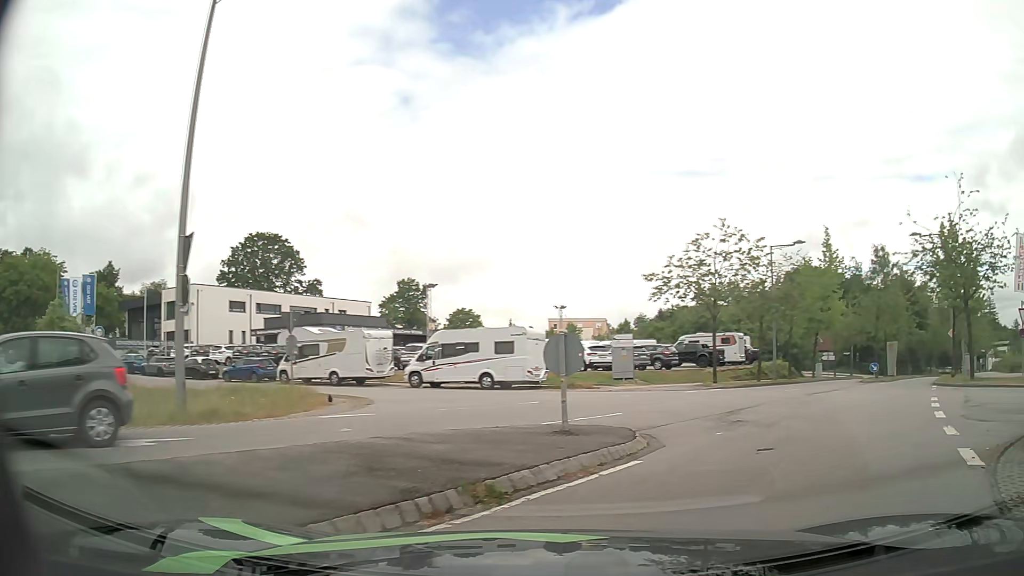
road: residential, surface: asphalt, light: Day
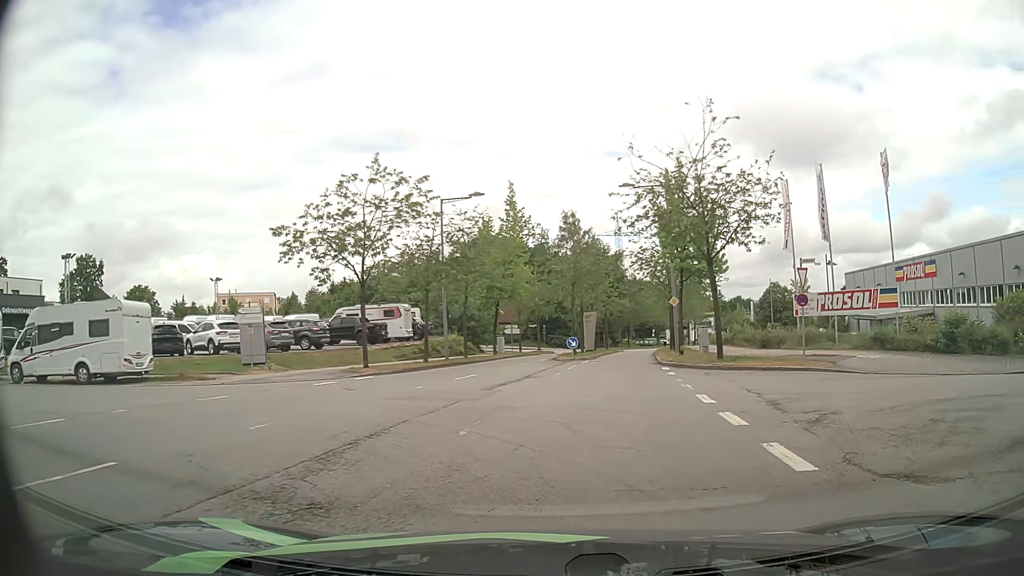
(+2.1, +7.4) m; +27°
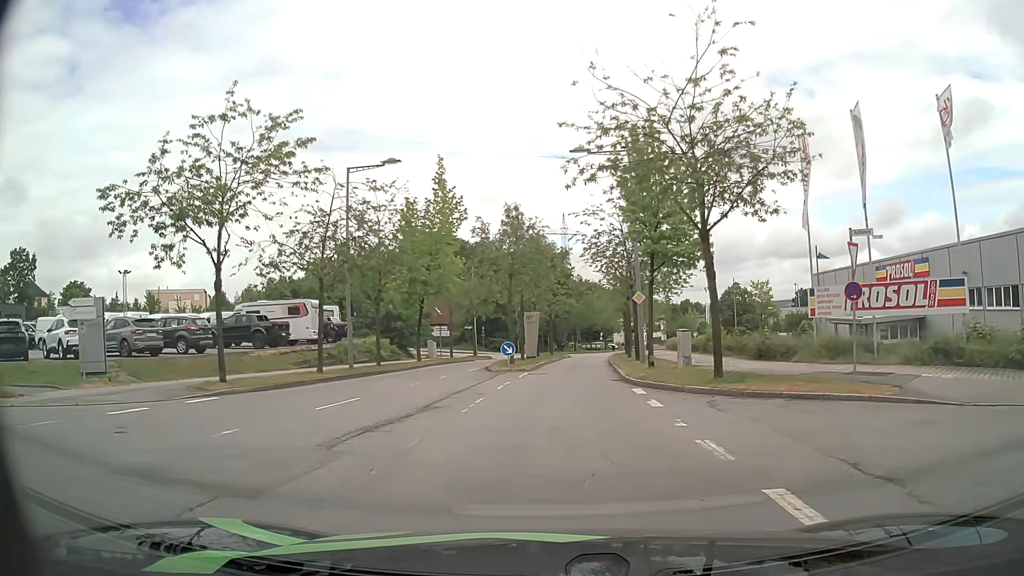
(+0.5, +7.9) m; +5°
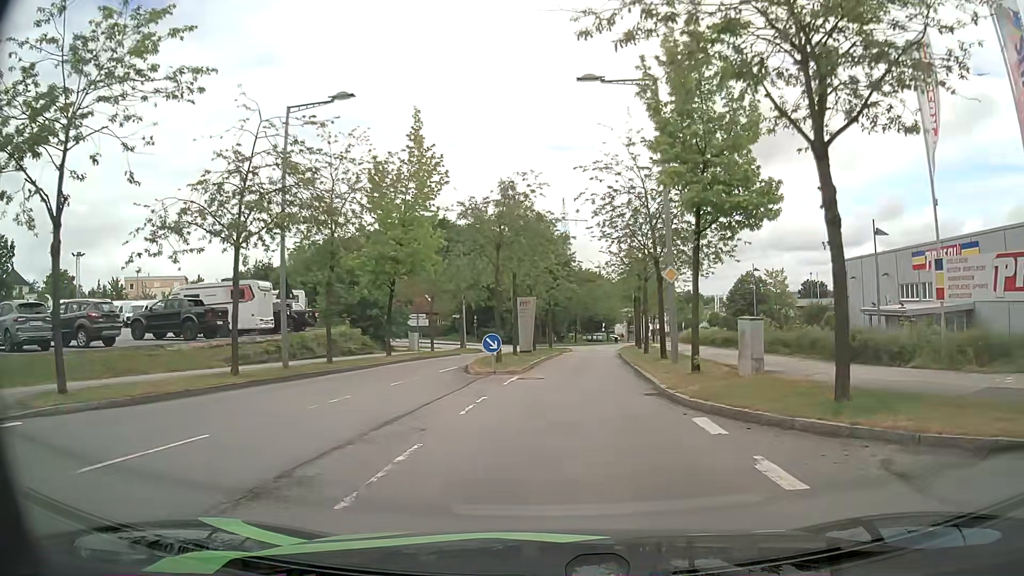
(0.0, +7.6) m; 0°
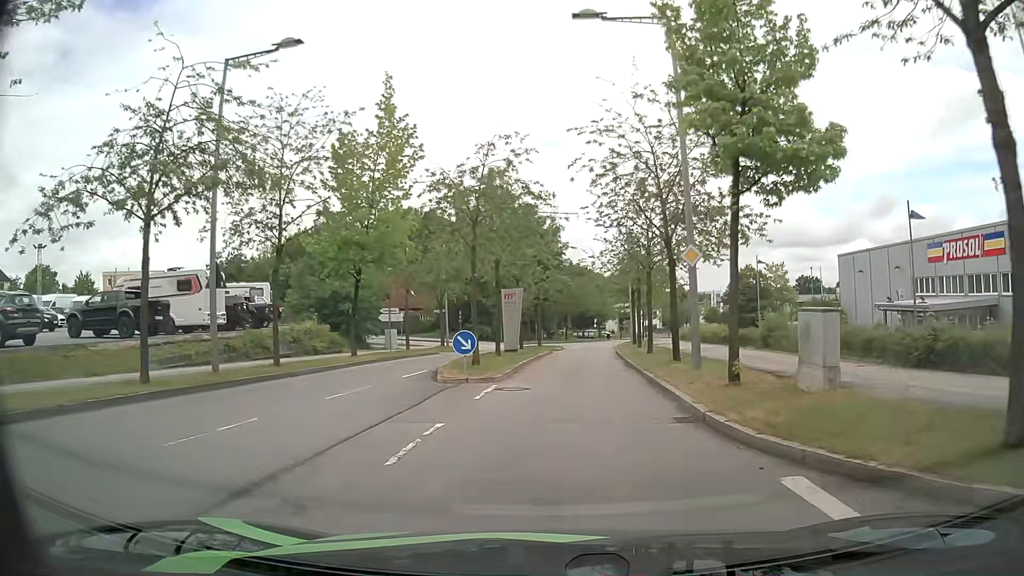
(0.0, +4.4) m; +1°
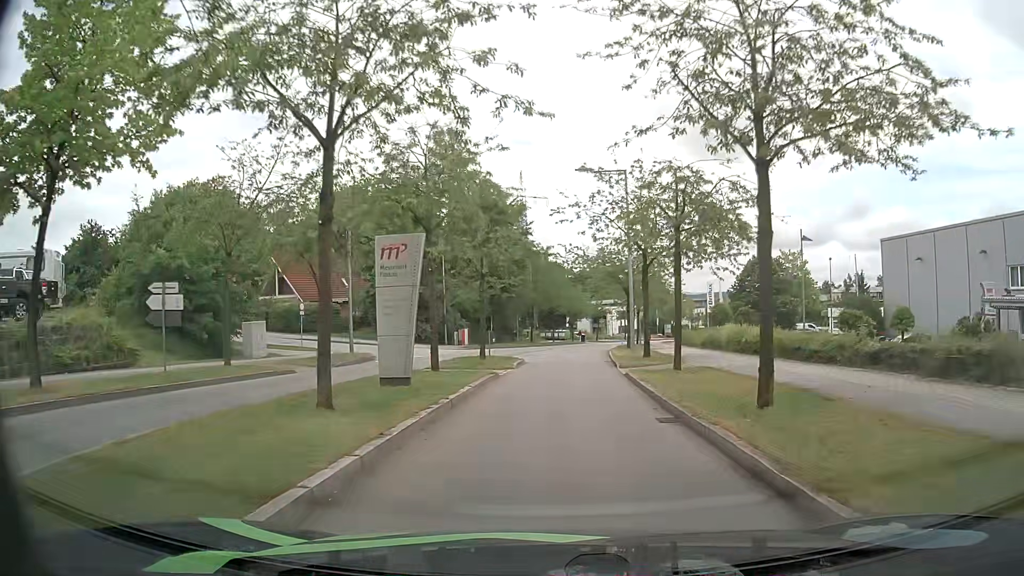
(+0.5, +18.5) m; +3°
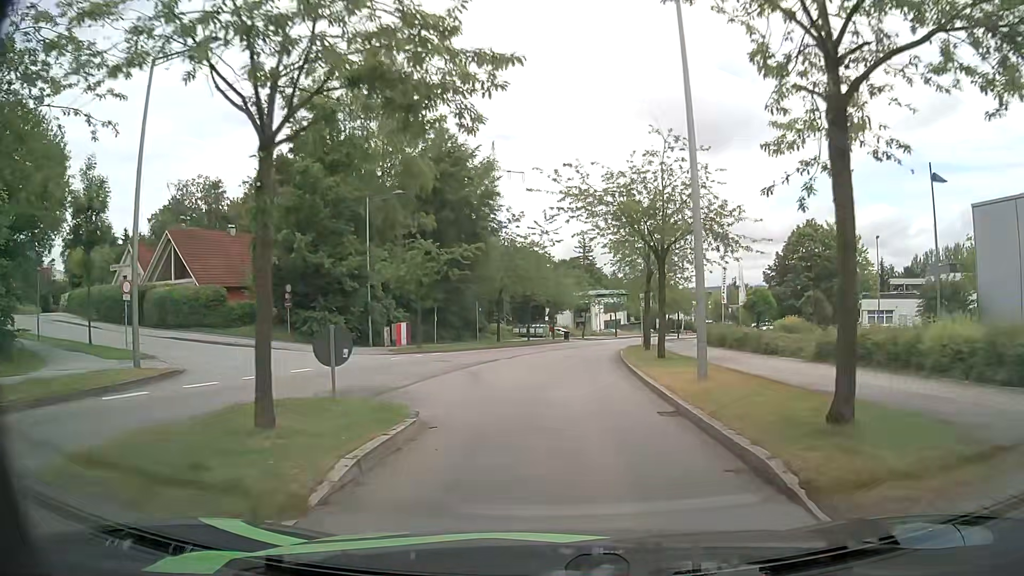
(+0.3, +18.6) m; +2°
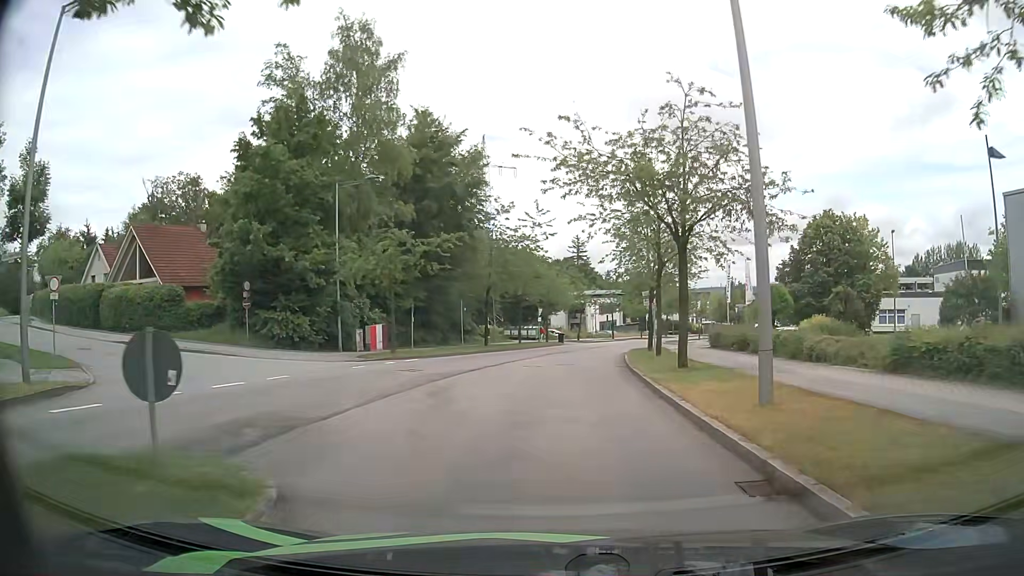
(0.0, +4.8) m; +1°
(0, +10) (0, +20) (+1, +30) (+2, +40) (+4, +50) (+12, +55) (+22, +54) (+32, +51) (+41, +49) (+51, +46) m
